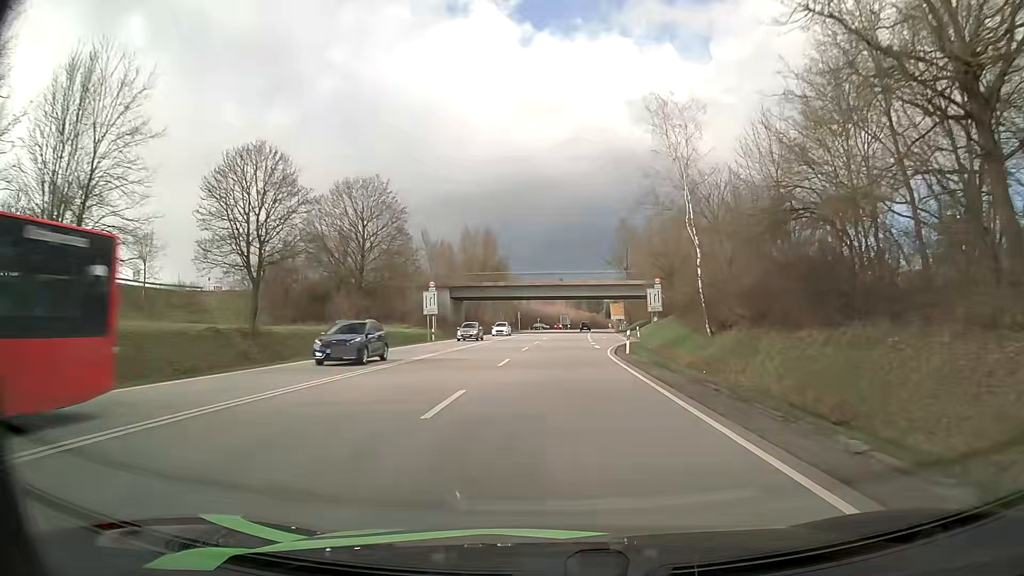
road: primary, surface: asphalt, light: Day
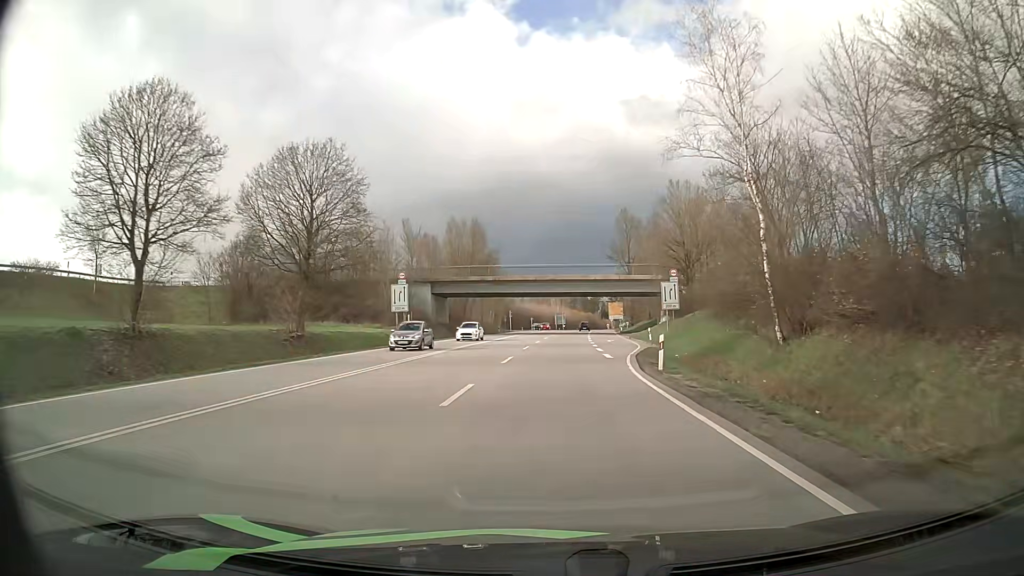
(+0.1, +10.5) m; 0°
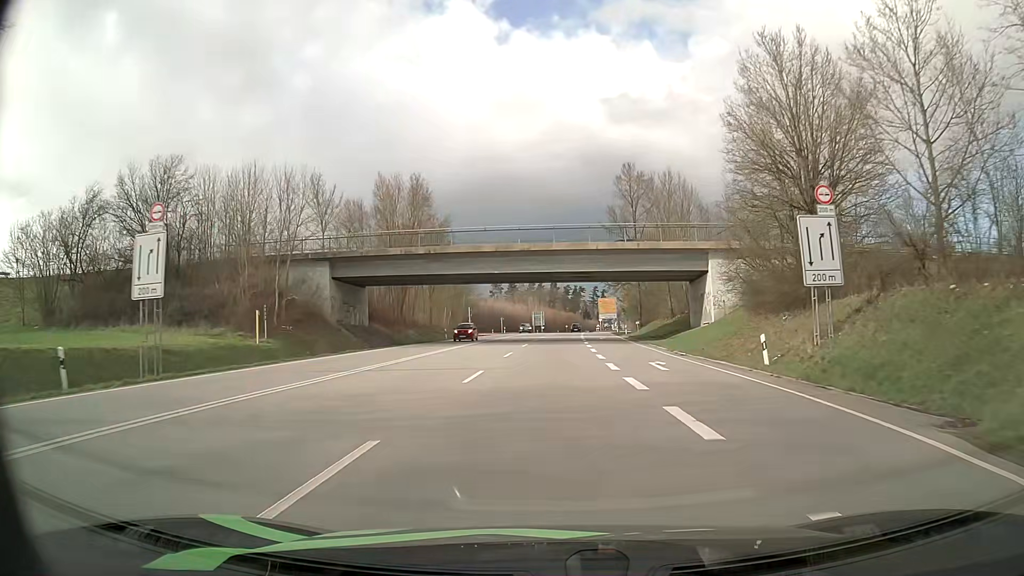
(+0.5, +31.4) m; +2°
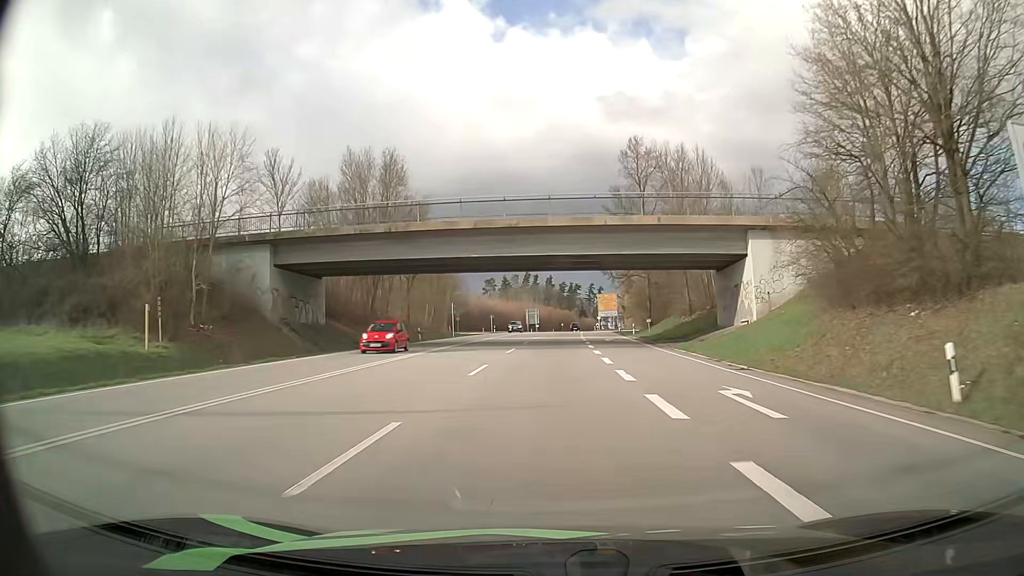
(0.0, +10.5) m; +1°
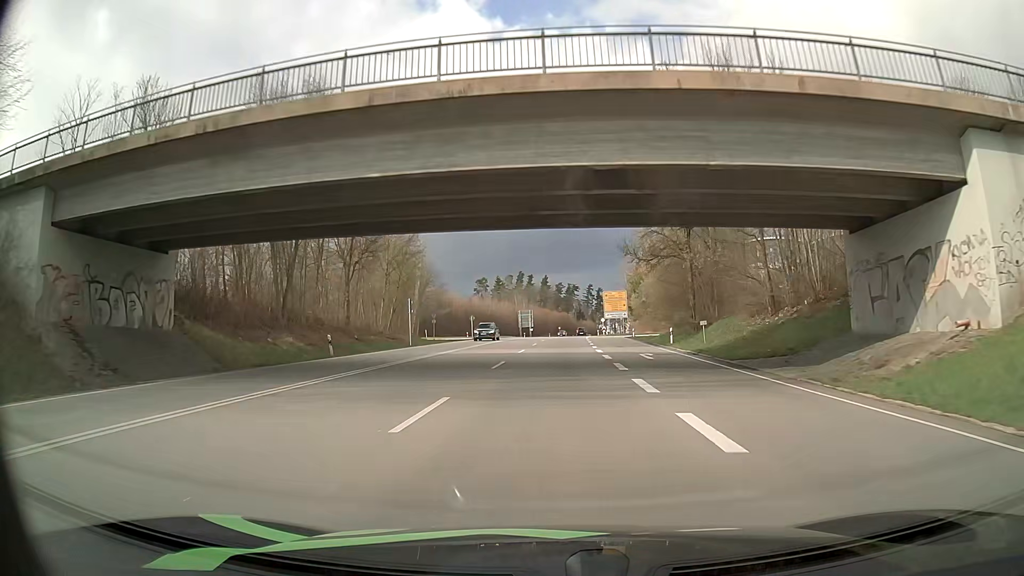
(0.0, +20.9) m; 0°
(0, +10) (0, +20) (0, +30) (+1, +40) (+1, +50) (+2, +60) (+2, +70) (+3, +80) (+3, +90) (+4, +100) m
